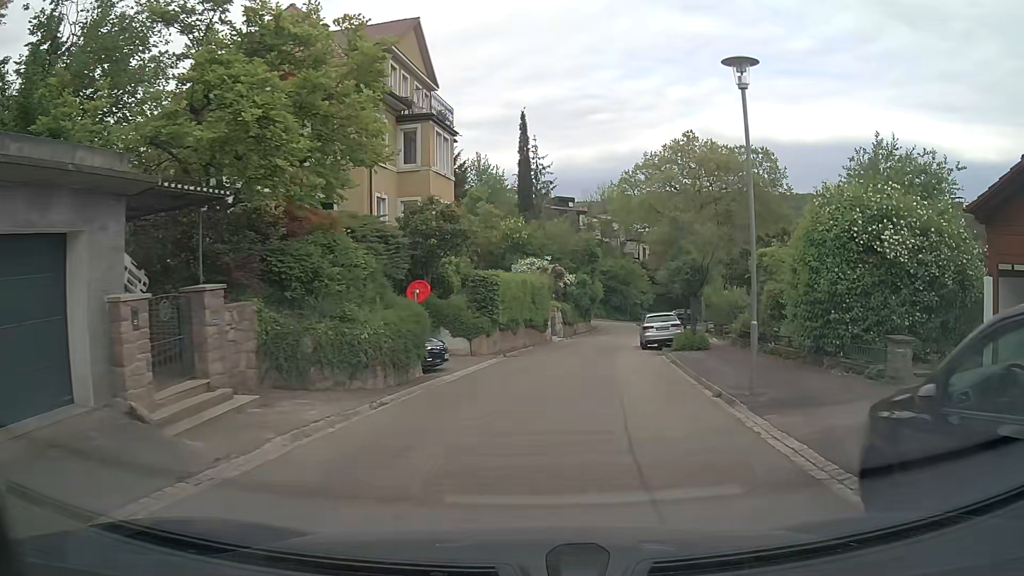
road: residential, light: Day
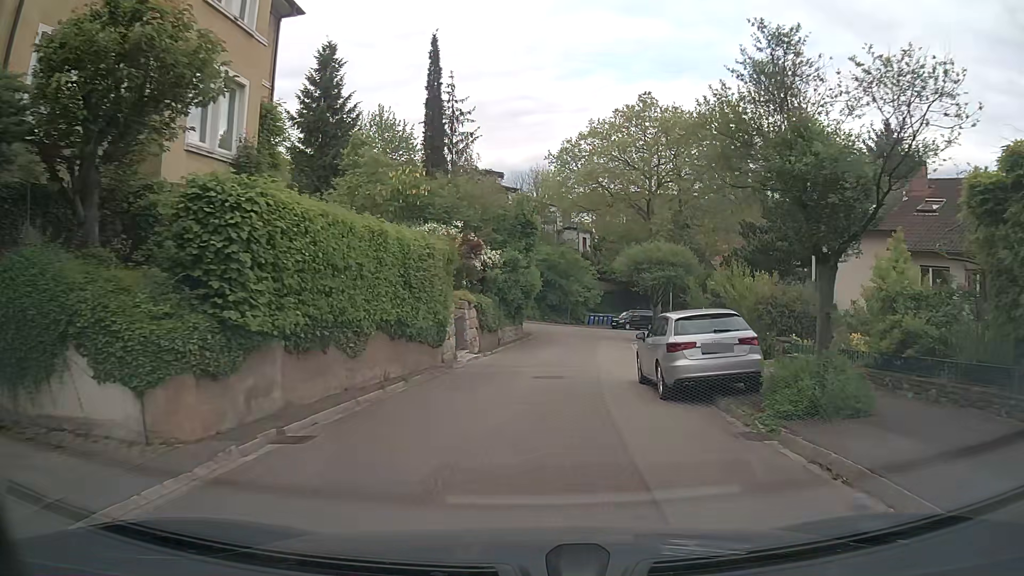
(+1.0, +16.5) m; +6°
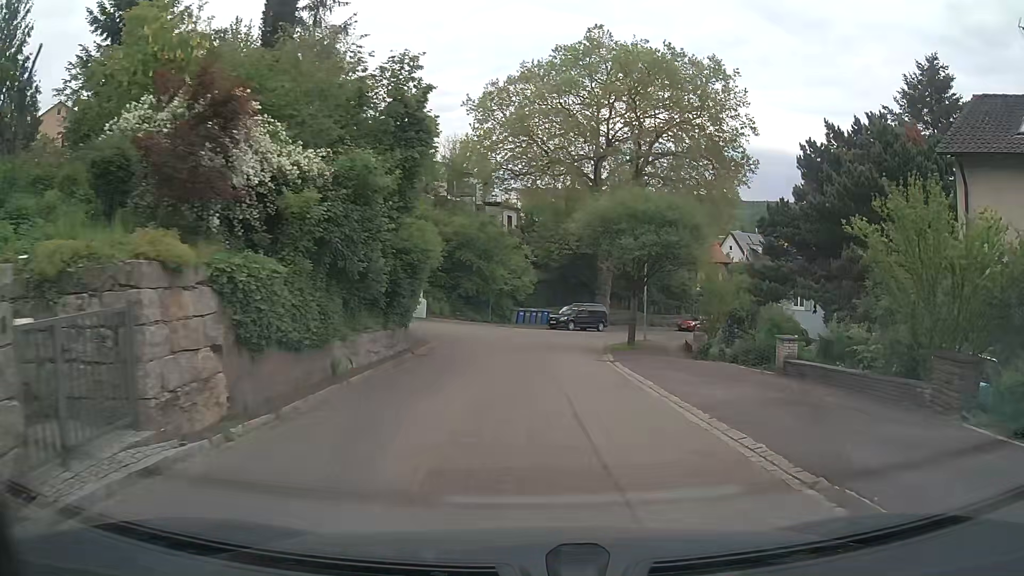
(+0.7, +16.7) m; +6°
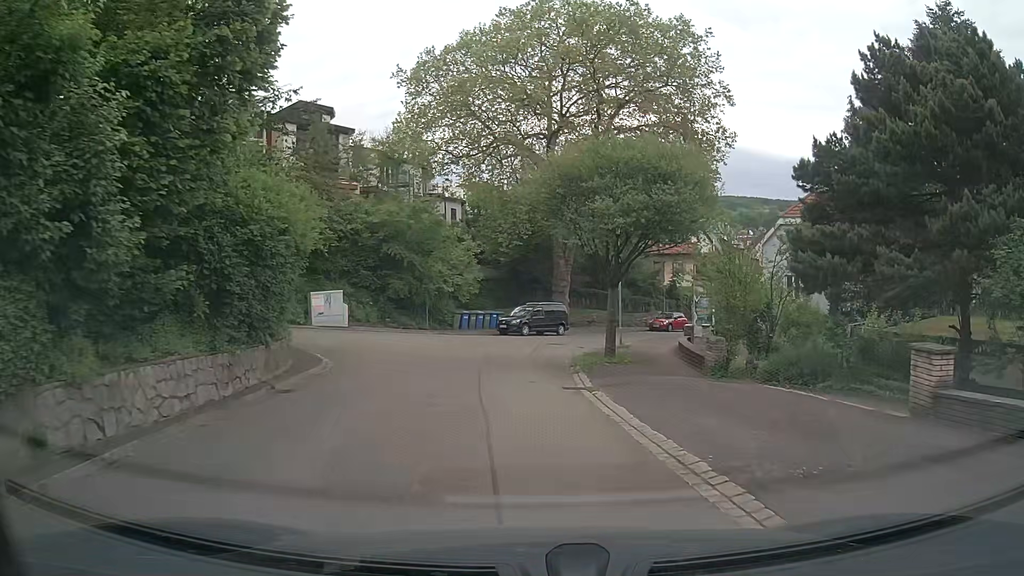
(+0.4, +7.5) m; +4°
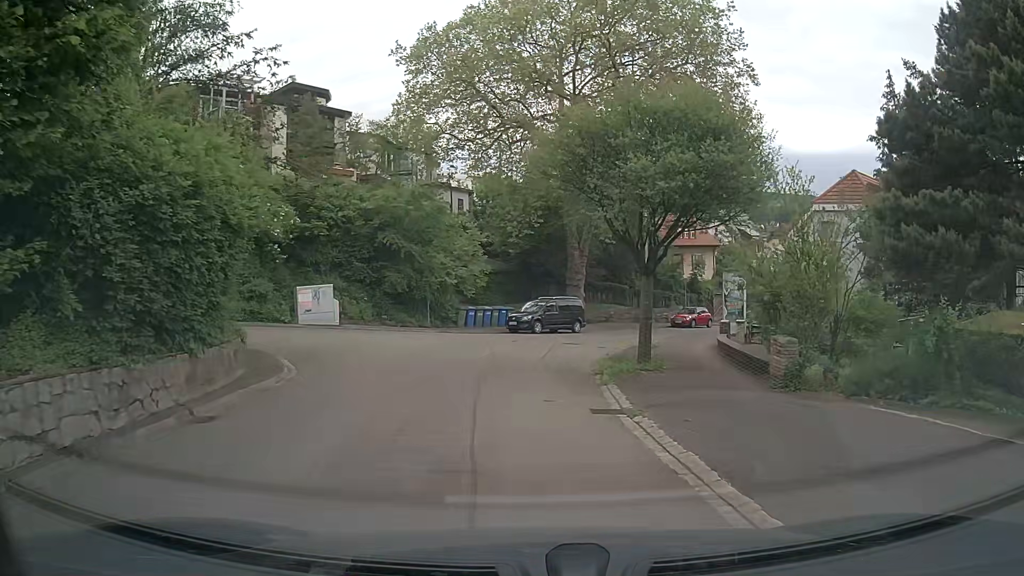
(0.0, +3.6) m; 0°
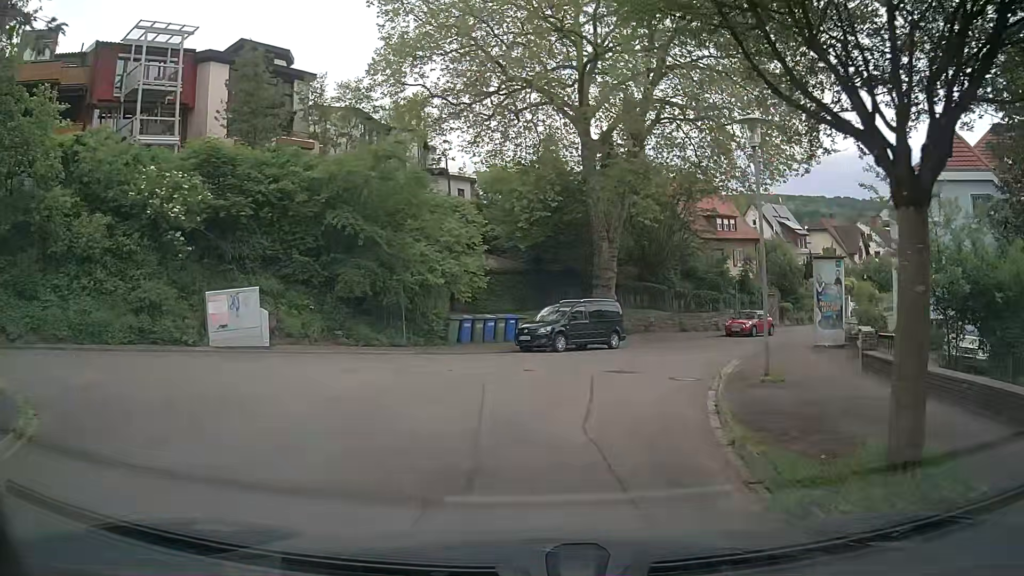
(-0.3, +9.9) m; -2°
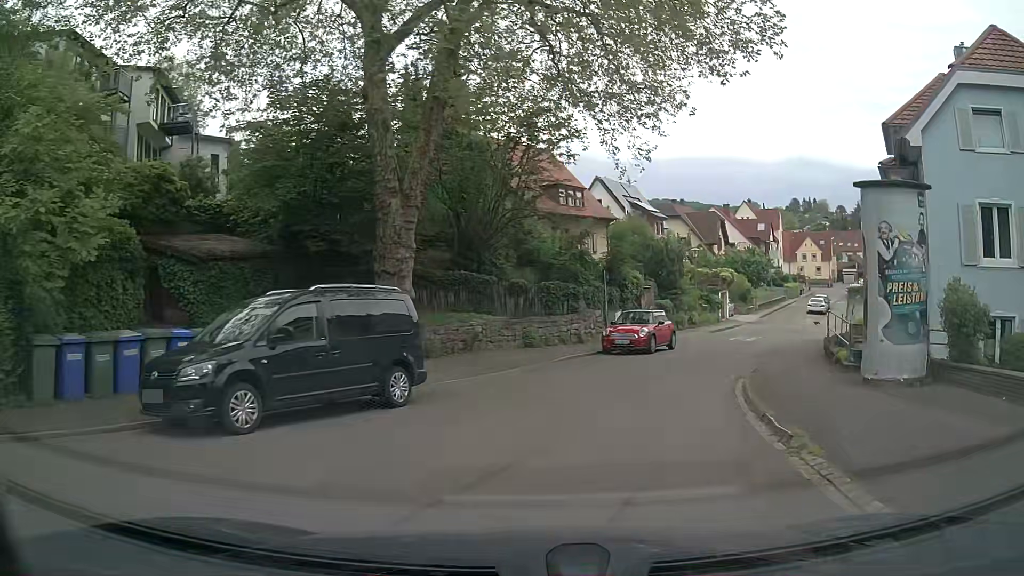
(+1.7, +15.0) m; +15°
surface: asphalt
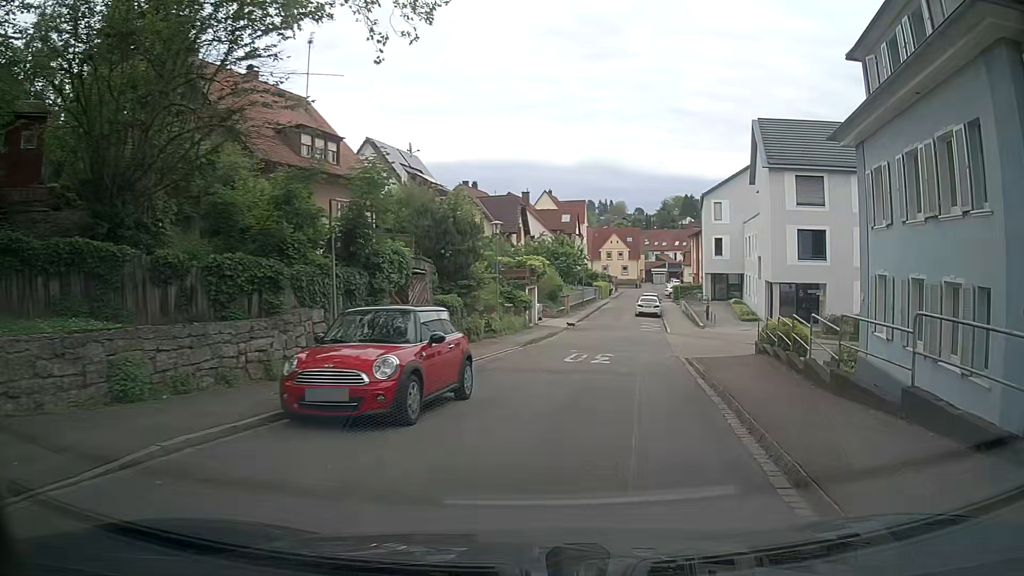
(+2.4, +13.5) m; +20°
(+1, +10) (+2, +20) (+4, +30) (+4, +40) (+5, +50) (+6, +60) (+9, +69) (+11, +79) (+13, +89) (+14, +99) m
